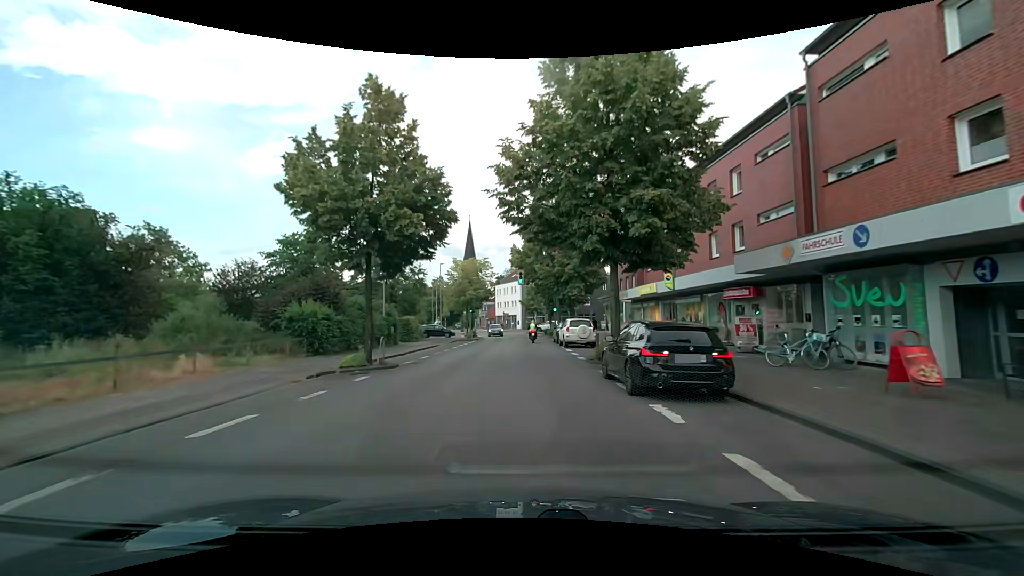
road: secondary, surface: asphalt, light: Day
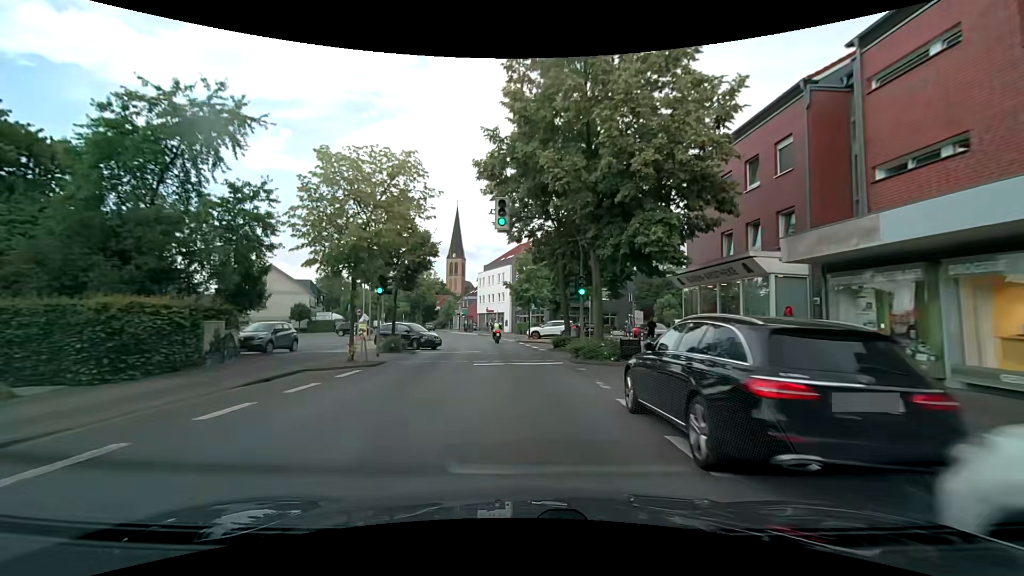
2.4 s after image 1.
(+0.5, +29.7) m; +1°
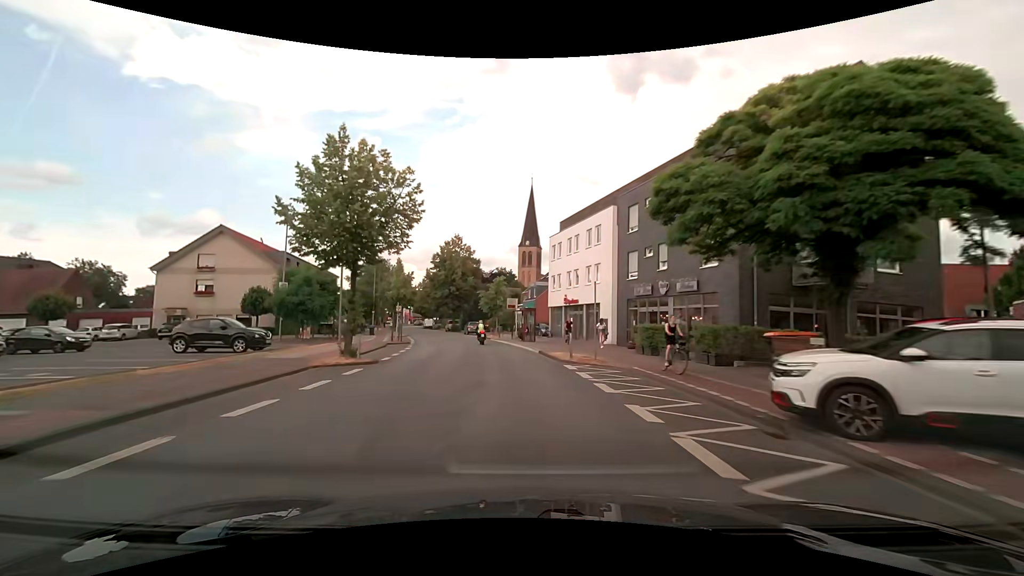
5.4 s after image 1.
(-1.9, +38.4) m; -8°
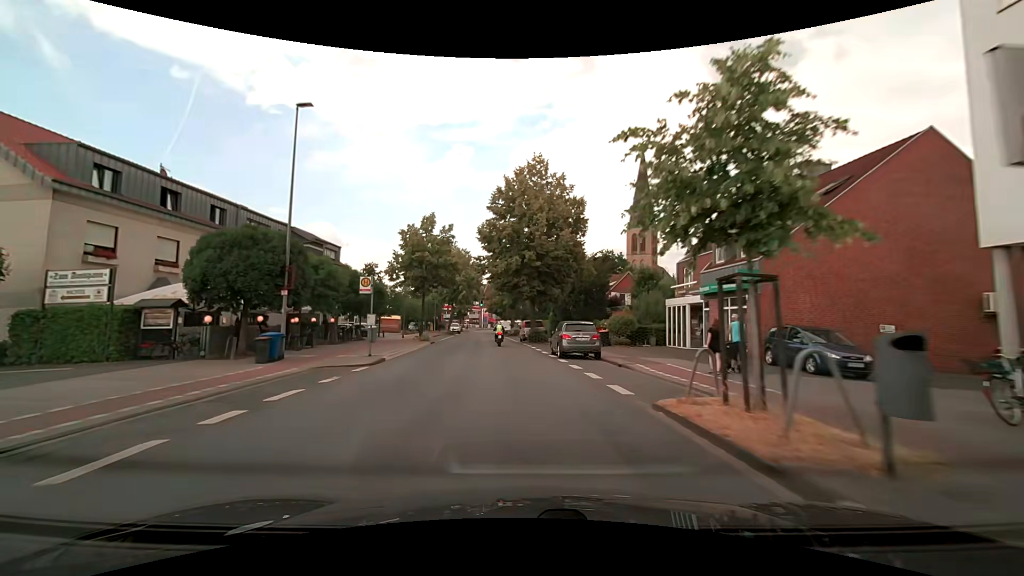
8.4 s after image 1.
(-4.4, +39.6) m; -11°
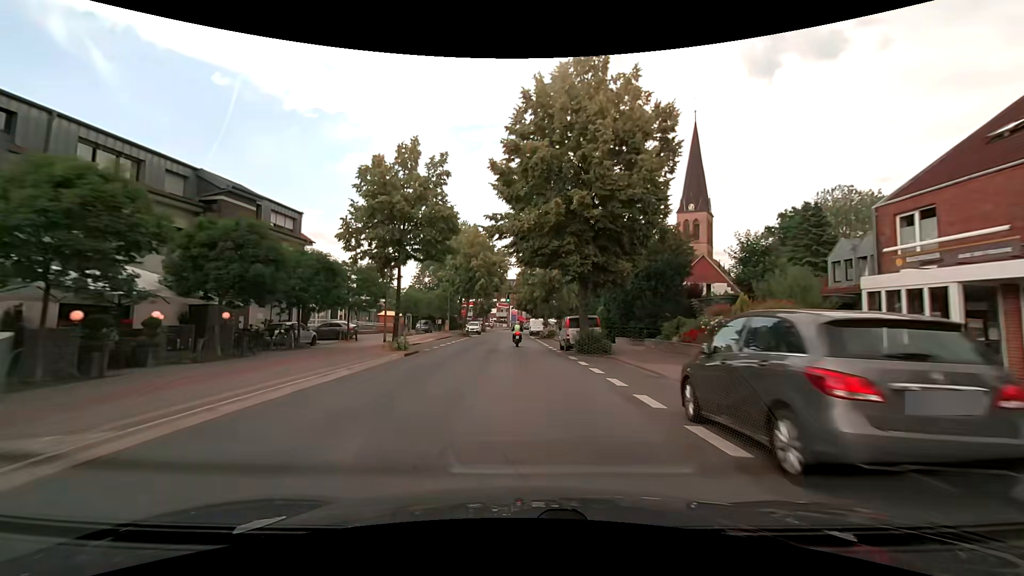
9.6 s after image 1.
(-0.5, +16.5) m; -3°
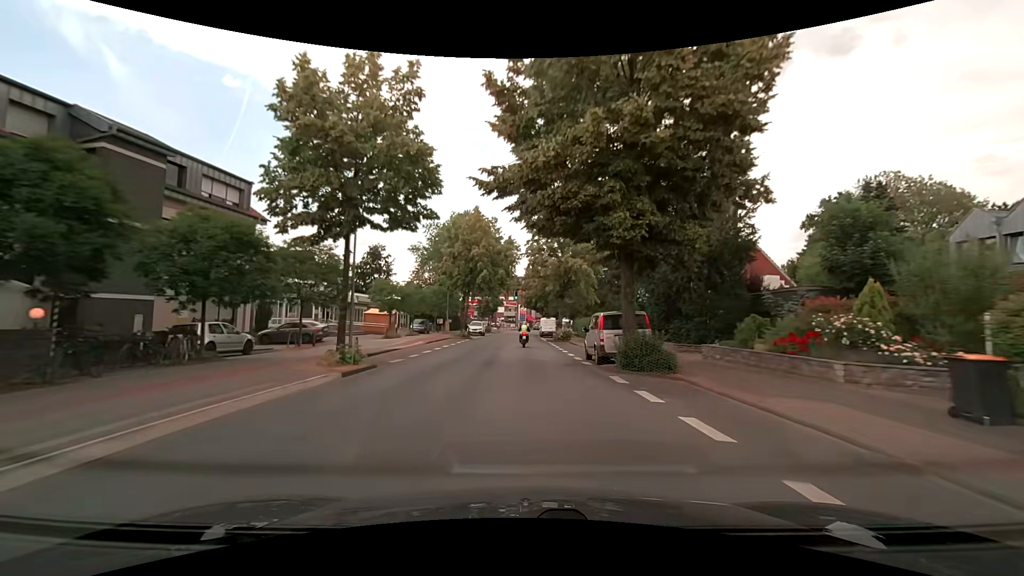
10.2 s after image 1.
(-0.1, +8.3) m; -1°
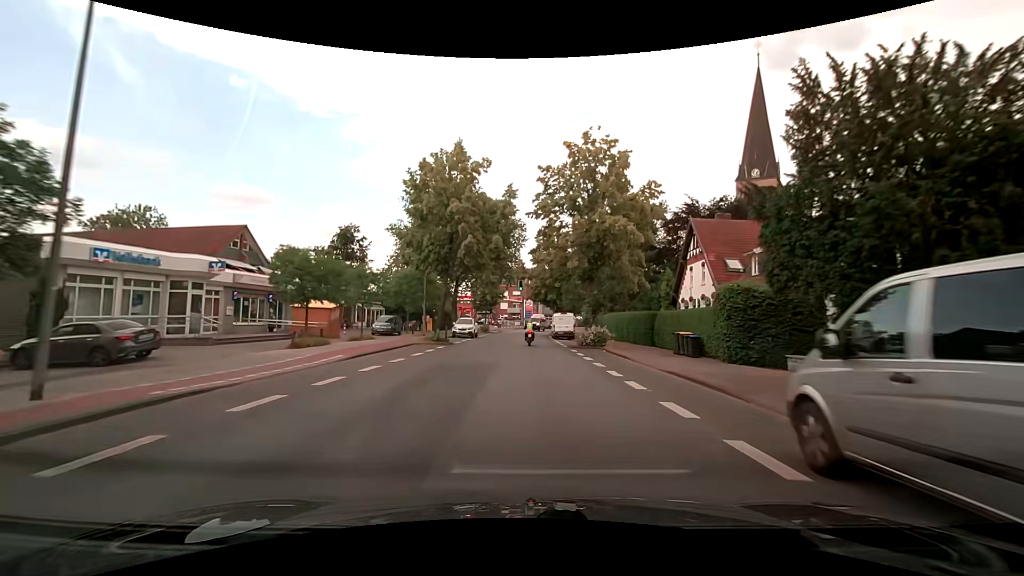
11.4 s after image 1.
(-0.2, +16.2) m; 0°
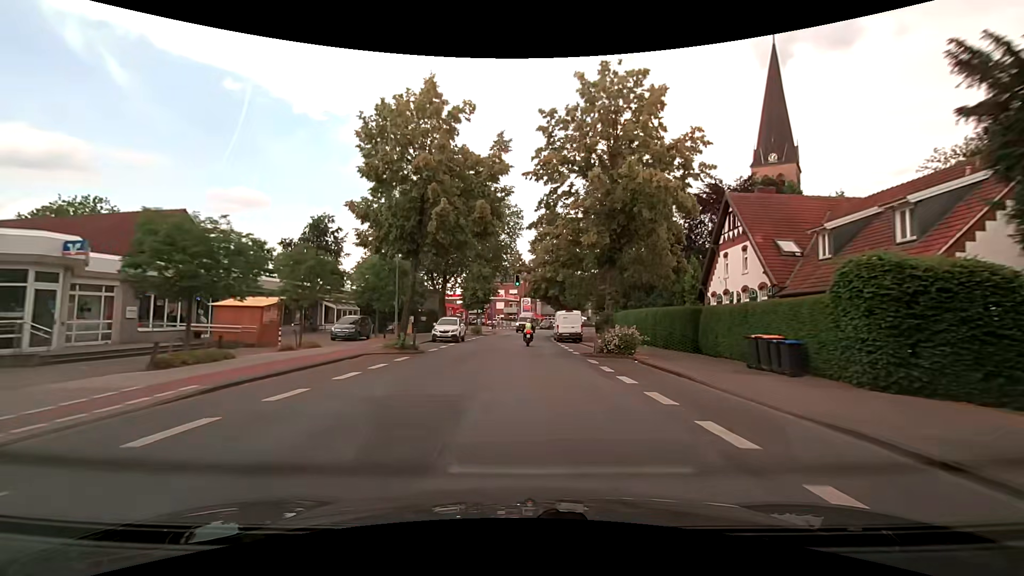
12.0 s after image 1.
(0.0, +8.0) m; 0°
(0, +10) (0, +20) (0, +30) (0, +40) (+1, +50) (+1, +60) (+2, +70) (+4, +80) (+7, +89) (+10, +99) m
